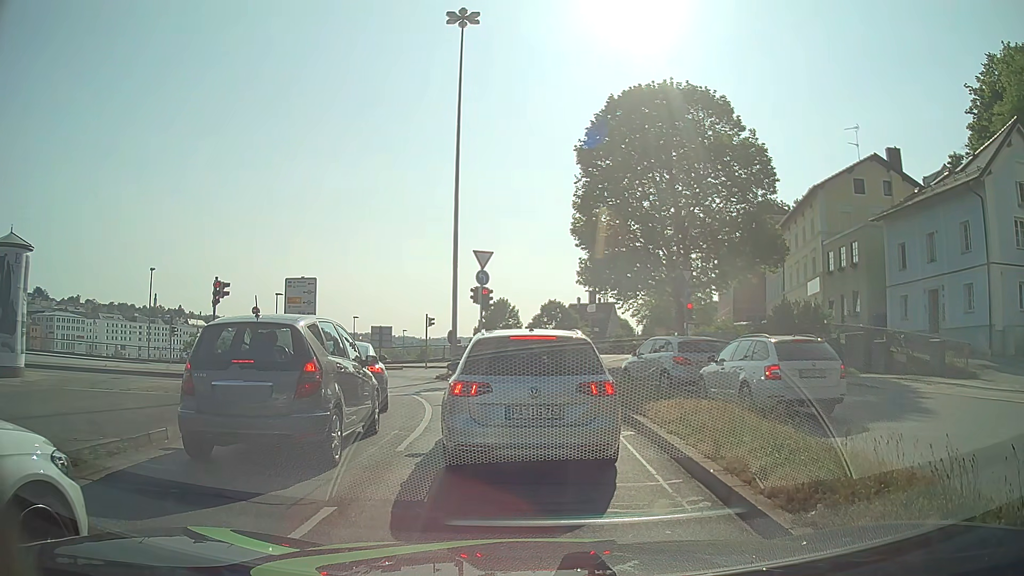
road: primary_link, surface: asphalt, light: Day
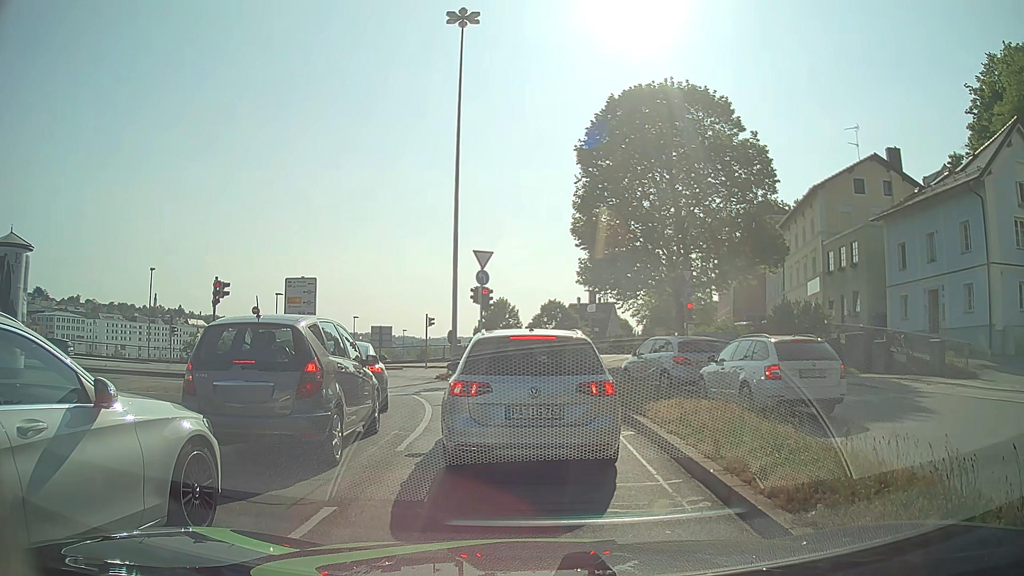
(0.0, 0.0) m; 0°
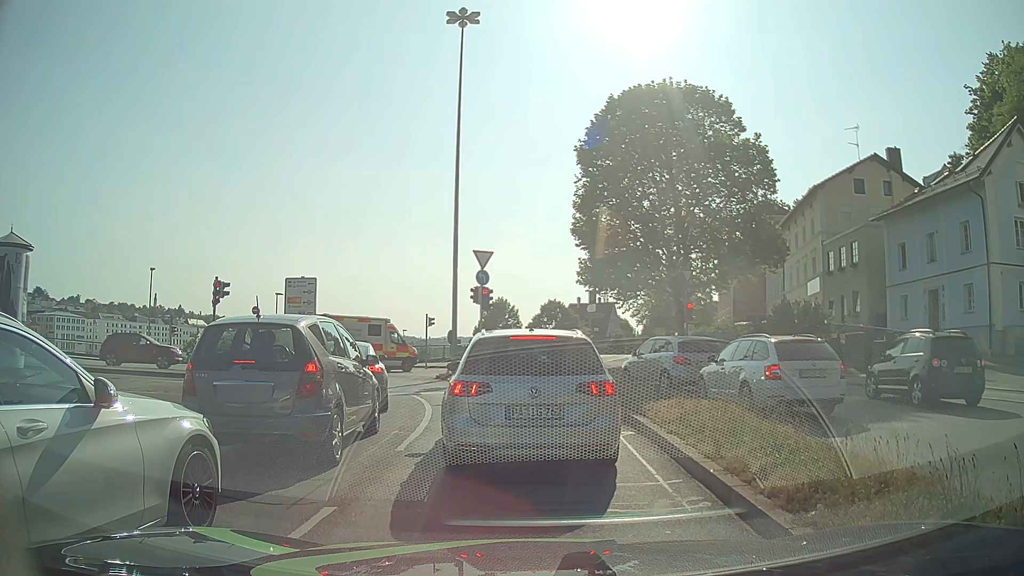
(0.0, 0.0) m; 0°
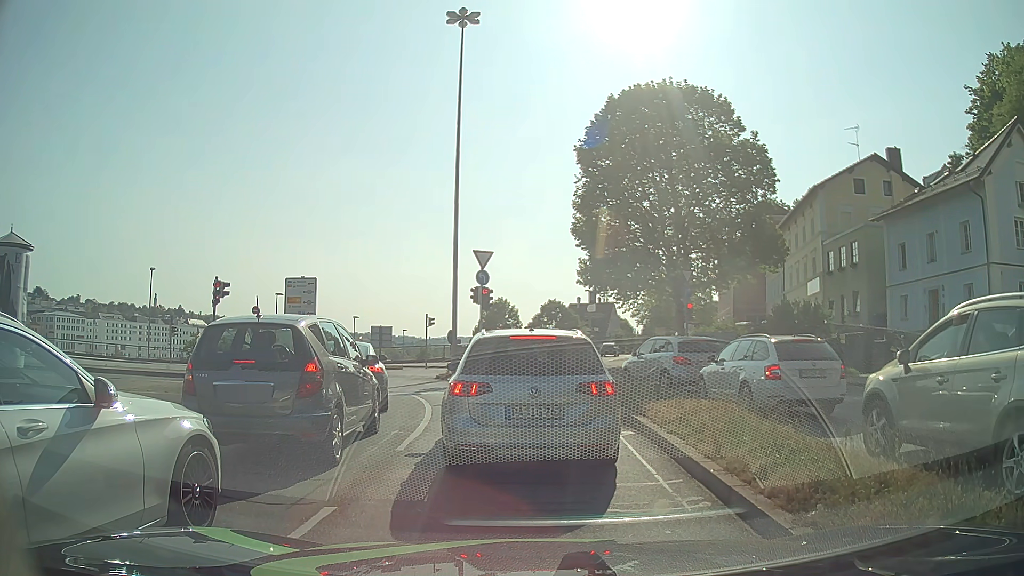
(0.0, 0.0) m; 0°
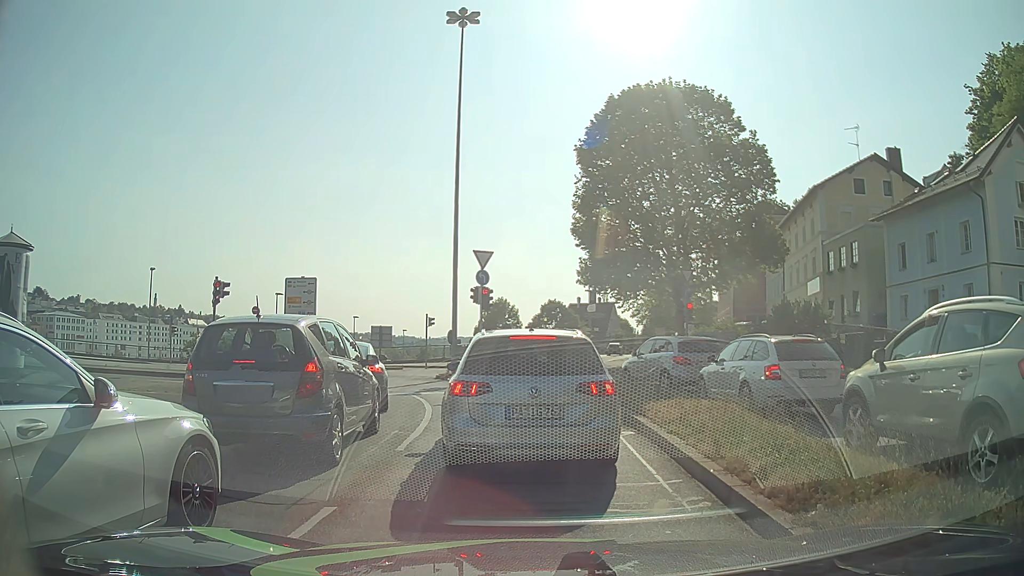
(0.0, 0.0) m; 0°
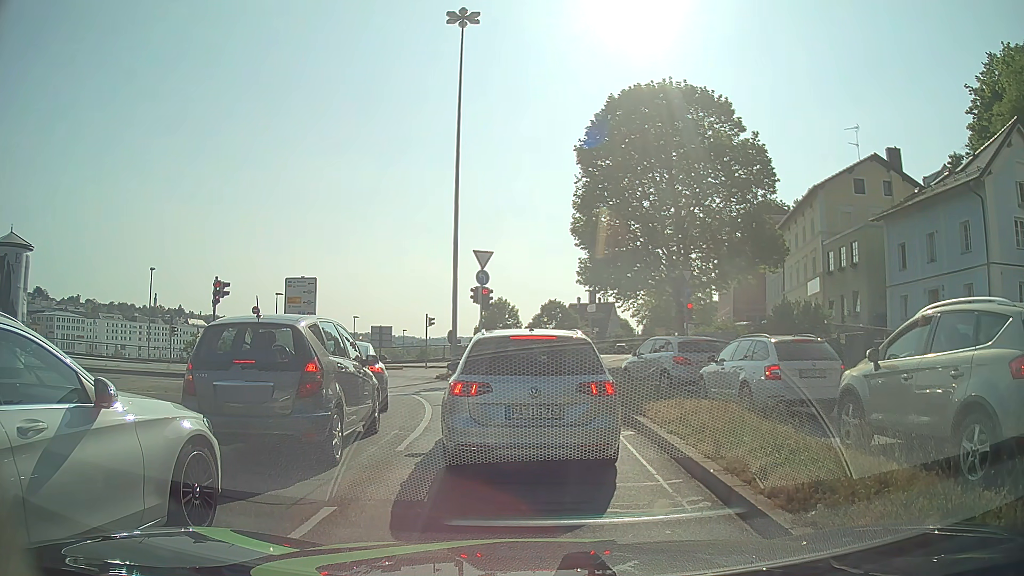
(0.0, 0.0) m; 0°
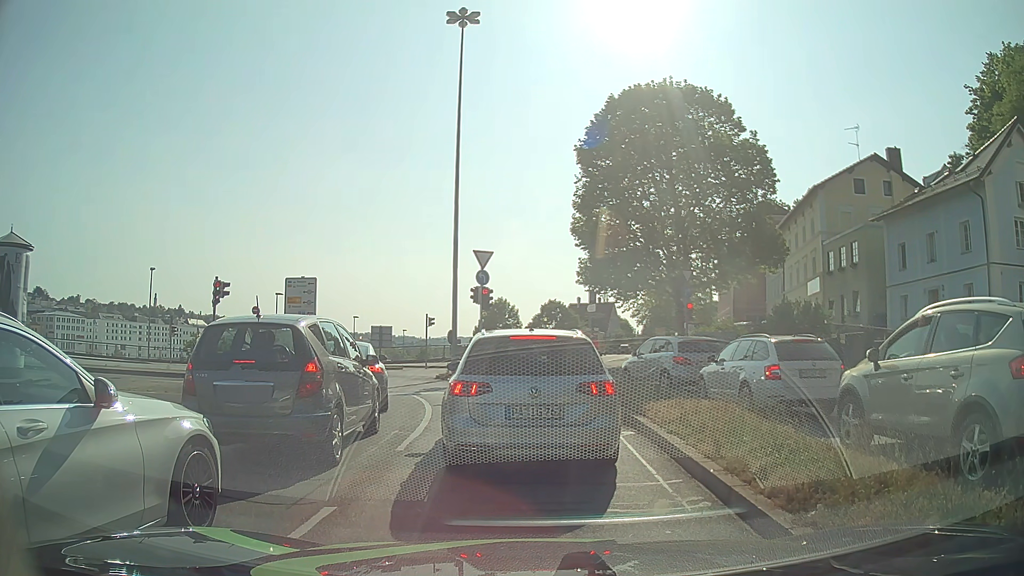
(0.0, 0.0) m; 0°
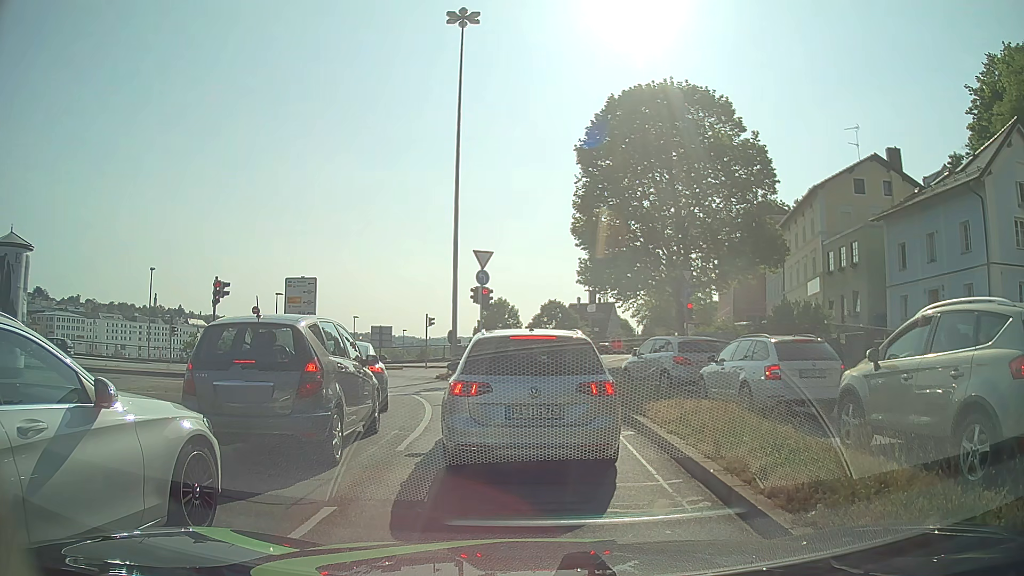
(0.0, 0.0) m; 0°
(0, +10) (-2, +20) (-7, +28) (-15, +34) (-24, +36) (-34, +37) (-44, +37) (-54, +38) (-64, +38) (-74, +38) m
